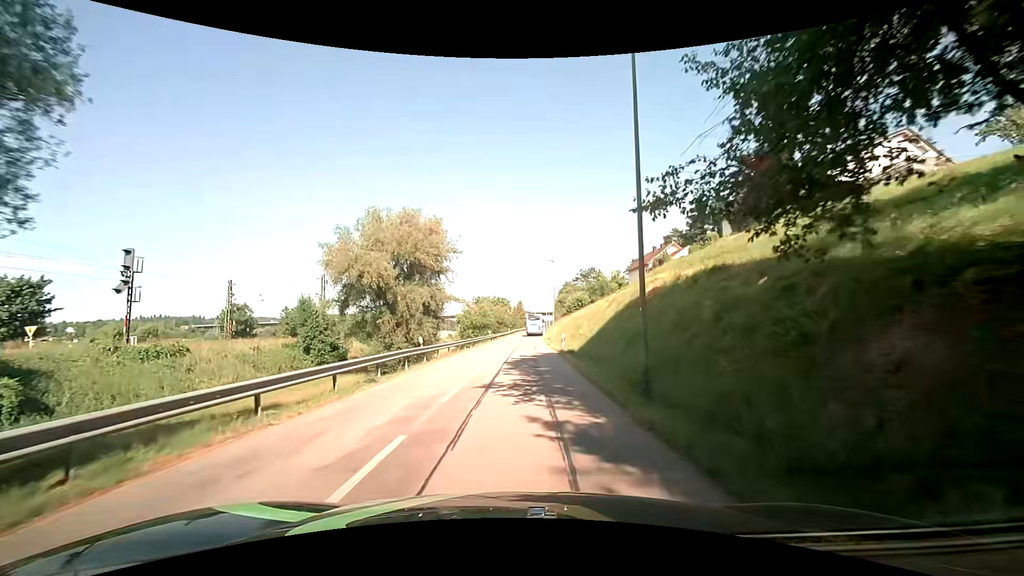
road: unclassified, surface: asphalt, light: Day
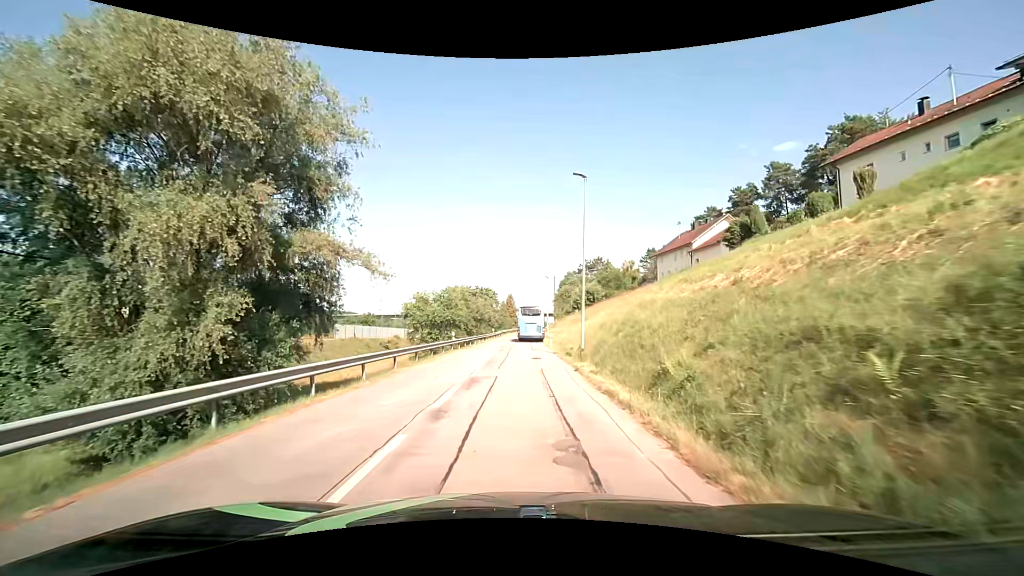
(+0.1, +29.4) m; +1°
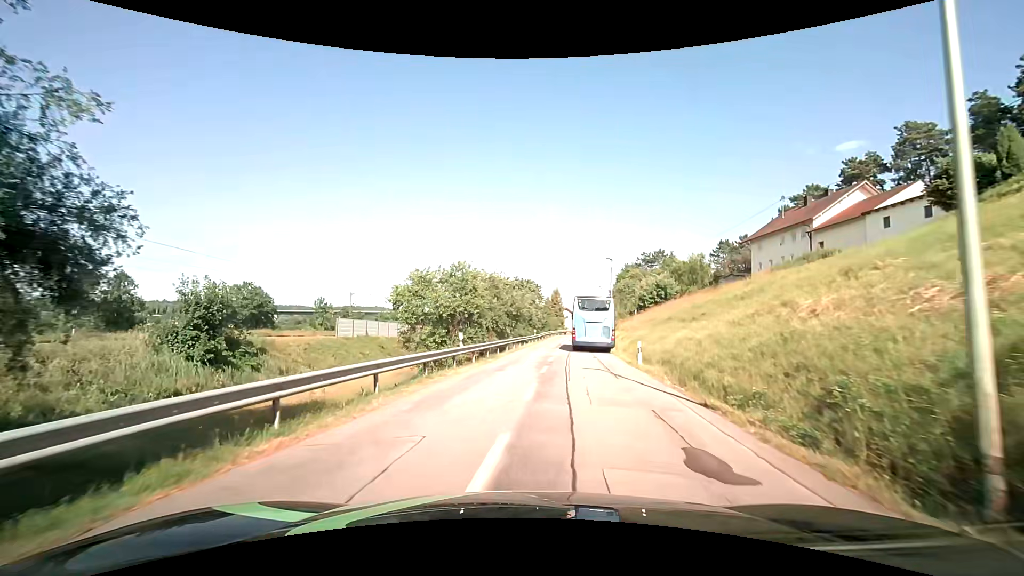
(-0.6, +17.1) m; -6°
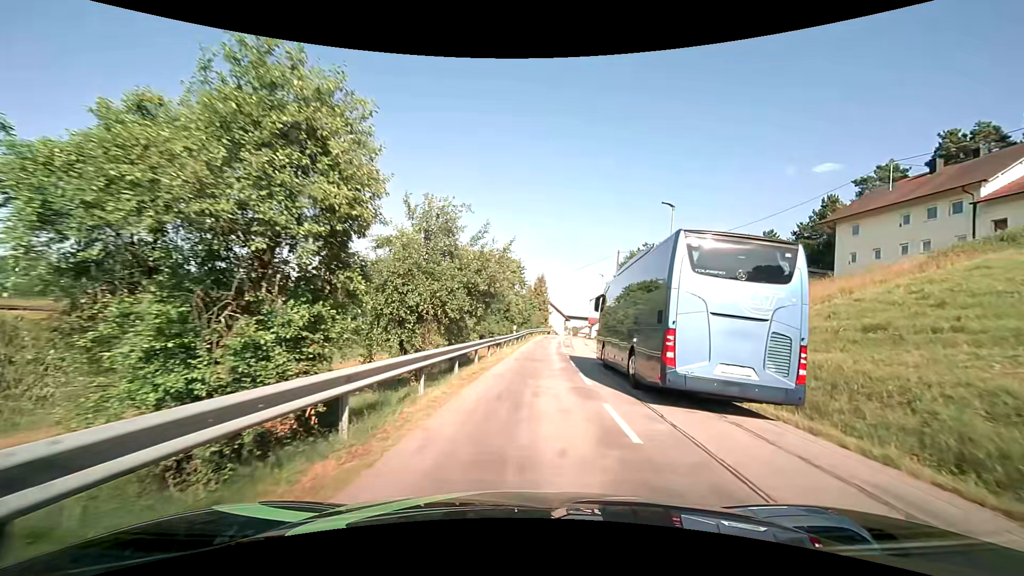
(+0.2, +21.1) m; +3°
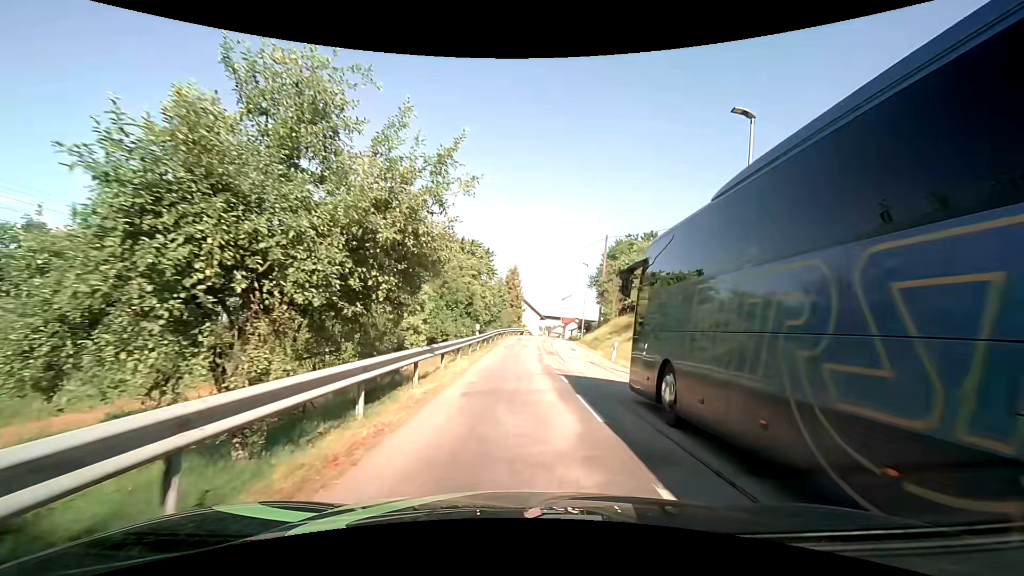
(+0.5, +10.8) m; +4°
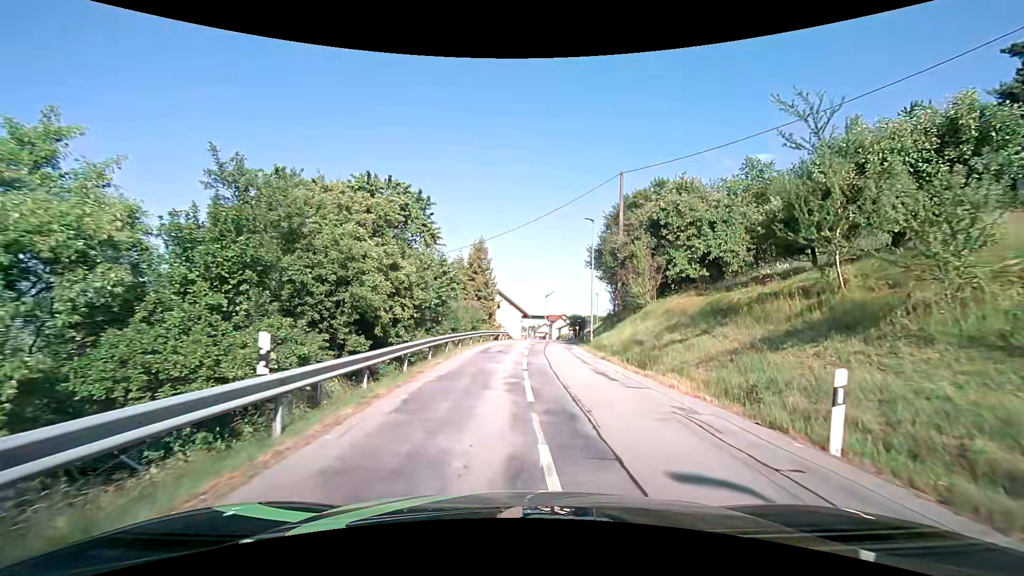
(+1.1, +20.4) m; +2°
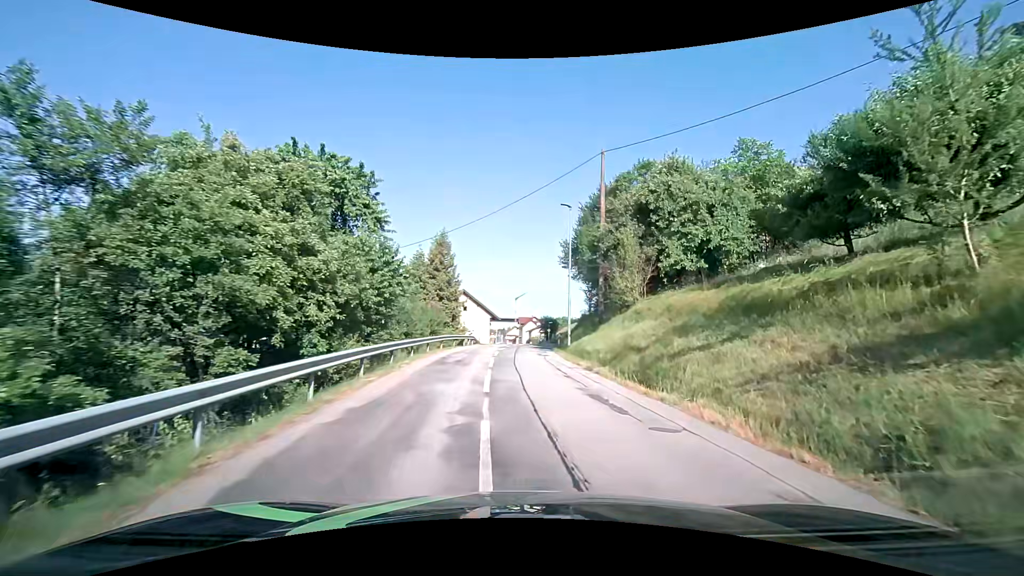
(+0.1, +4.5) m; +3°
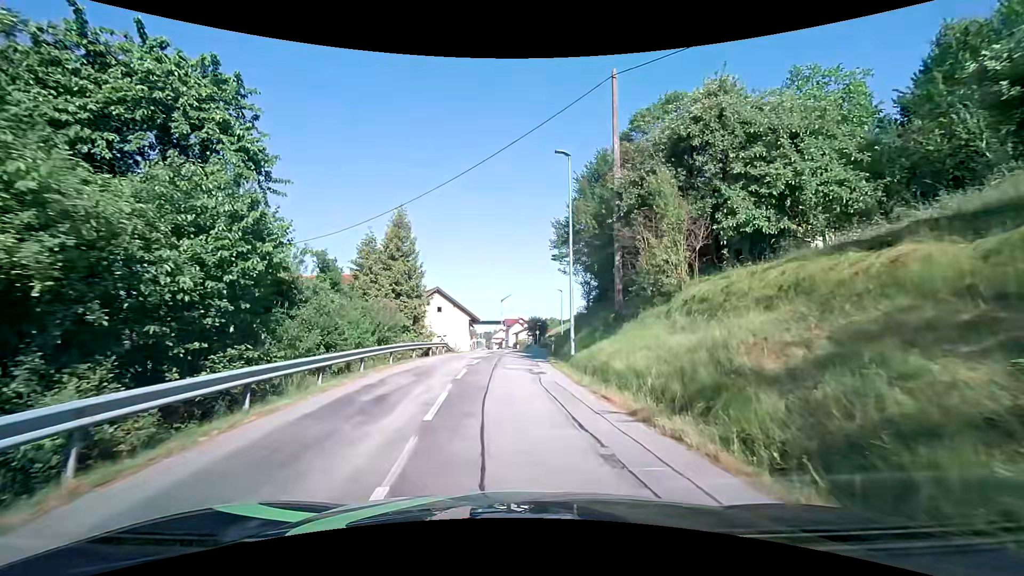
(+0.3, +8.7) m; +2°
(0, +10) (0, +20) (0, +30) (0, +40) (+1, +50) (0, +60) (-1, +70) (-2, +80) (-3, +90) (-4, +100) m
